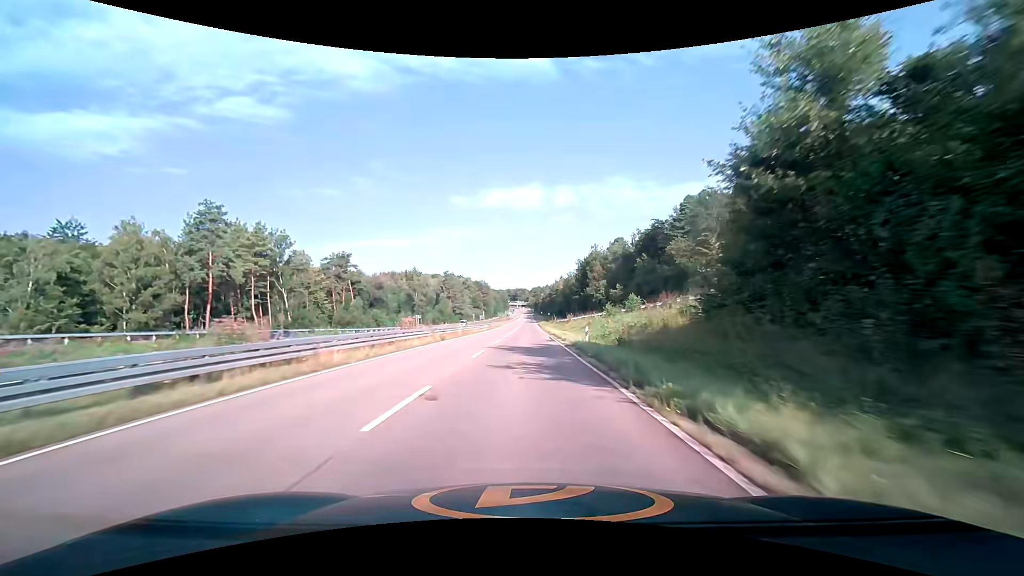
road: trunk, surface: asphalt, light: Day
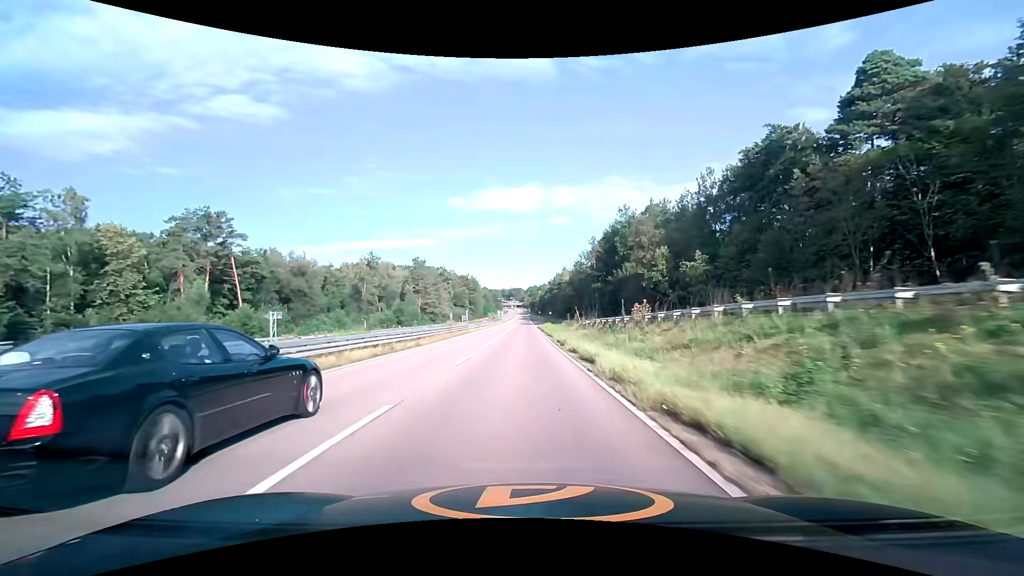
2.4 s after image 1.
(+0.1, +50.2) m; 0°
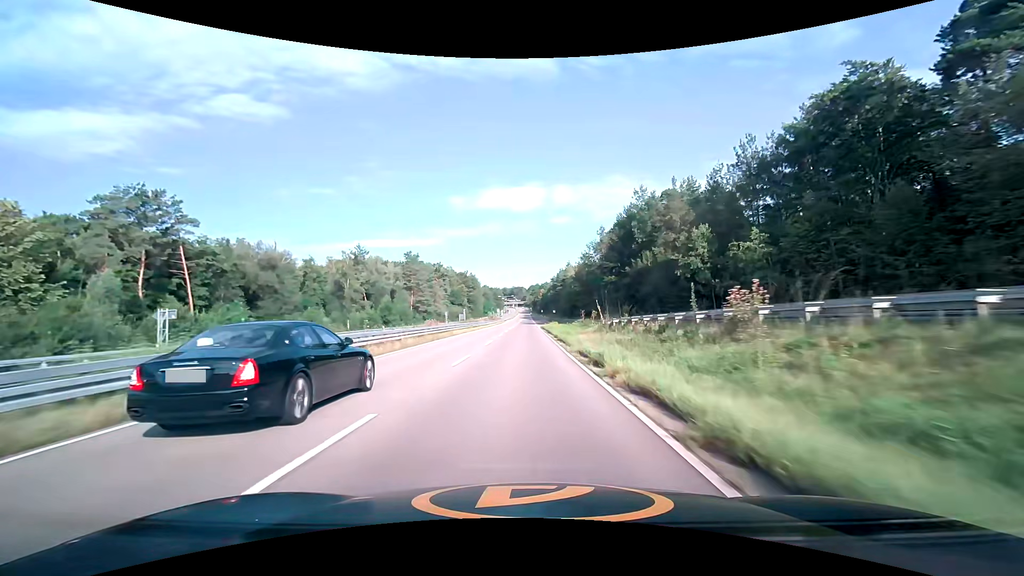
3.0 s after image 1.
(0.0, +12.6) m; 0°
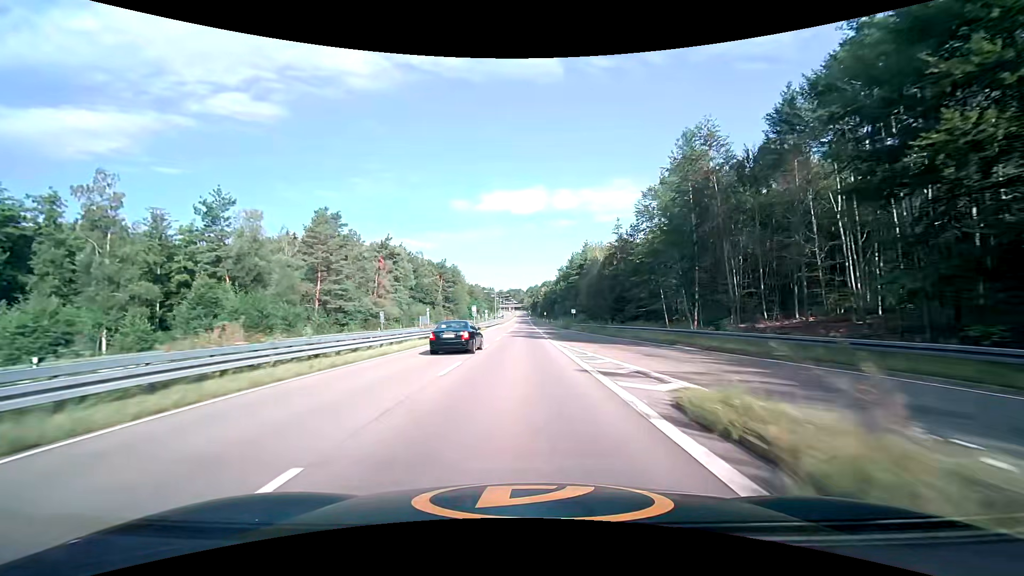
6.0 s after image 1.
(-0.1, +62.6) m; 0°
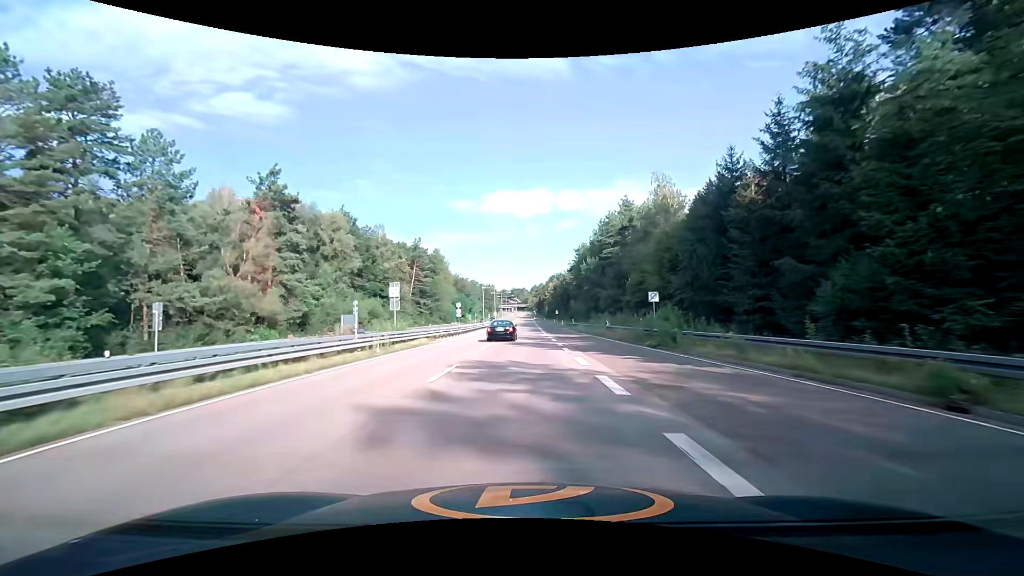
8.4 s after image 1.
(-0.1, +49.9) m; 0°
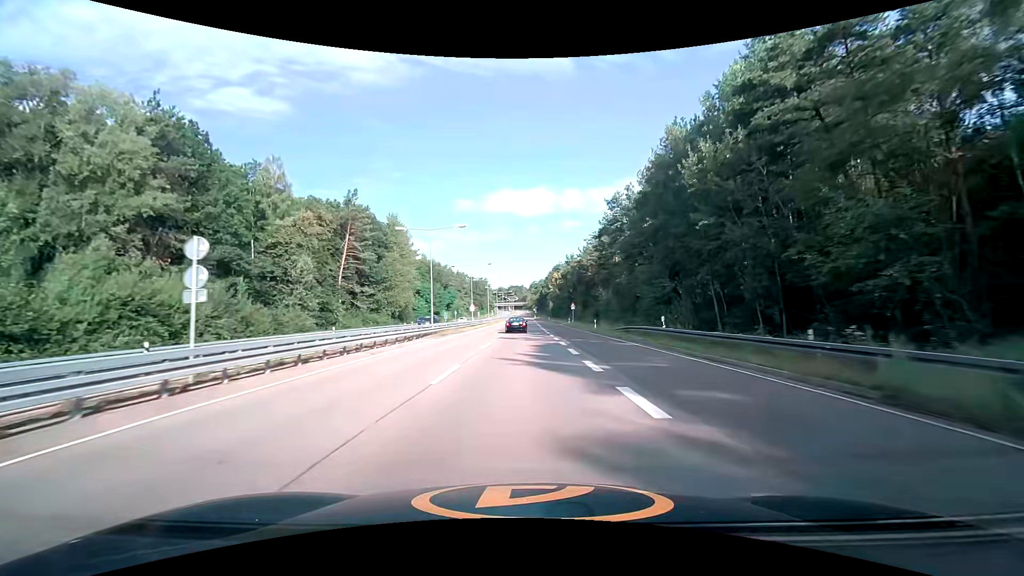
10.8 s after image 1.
(-0.1, +49.9) m; 0°
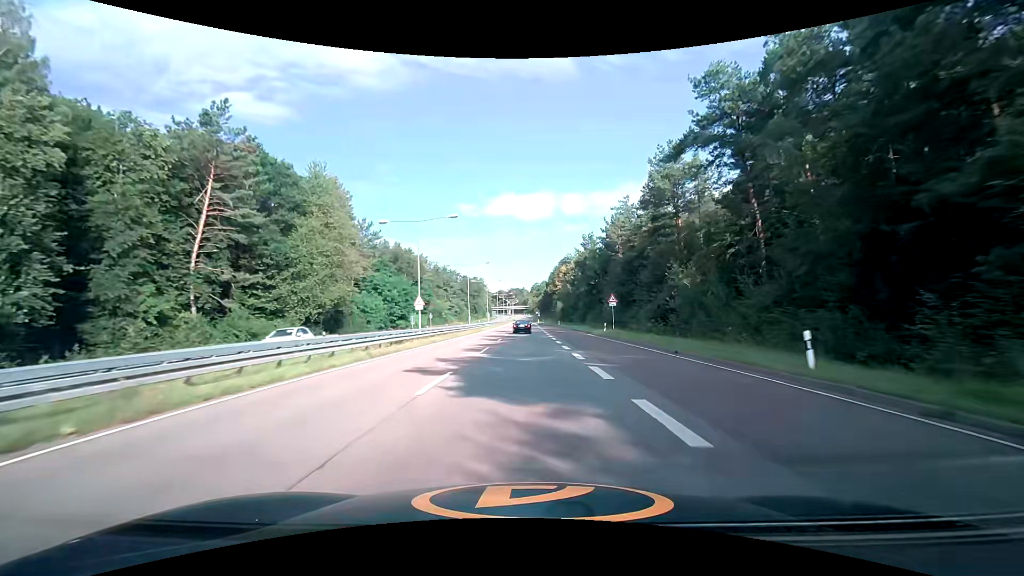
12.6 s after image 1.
(+0.1, +37.4) m; 0°
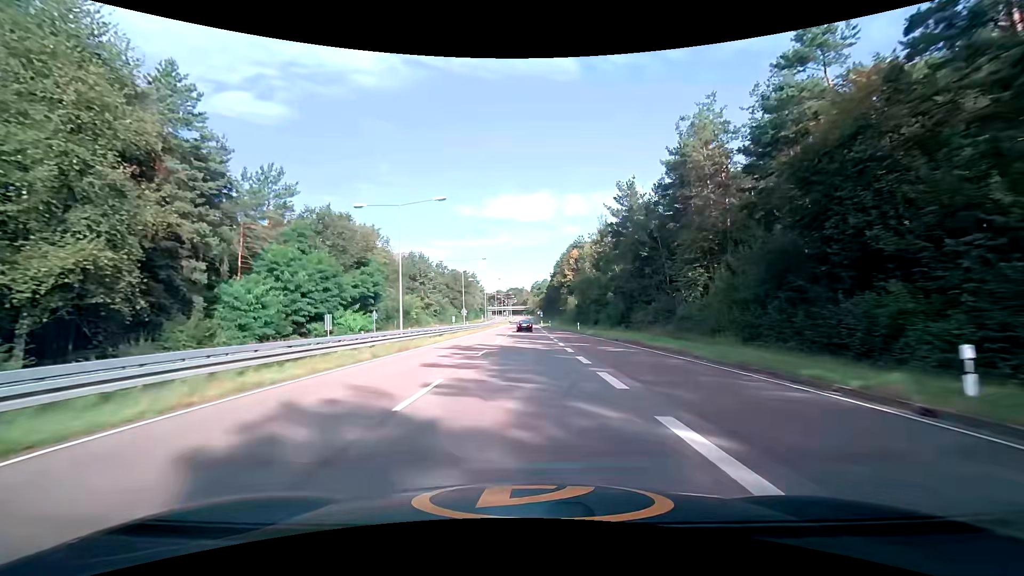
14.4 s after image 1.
(0.0, +37.4) m; 0°
(0, +10) (0, +20) (0, +30) (0, +40) (0, +50) (0, +60) (0, +70) (0, +80) (0, +90) (0, +100) m
